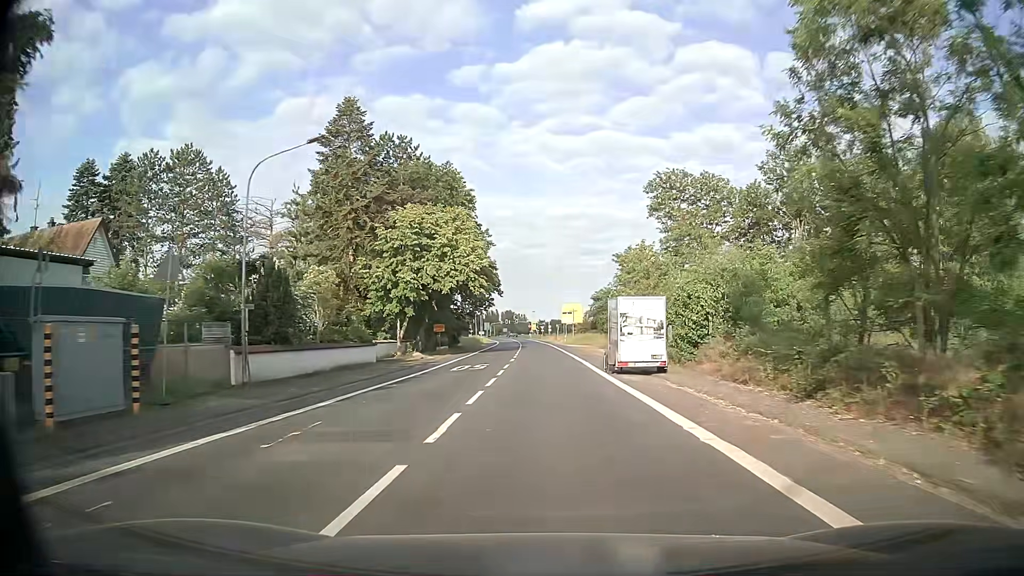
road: secondary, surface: asphalt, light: Day
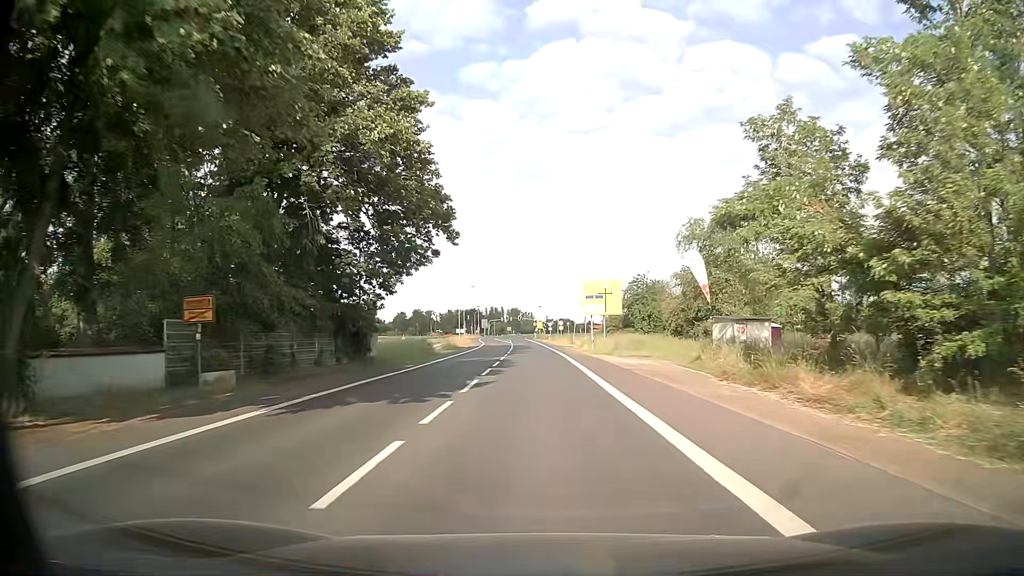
(0.0, +42.1) m; 0°
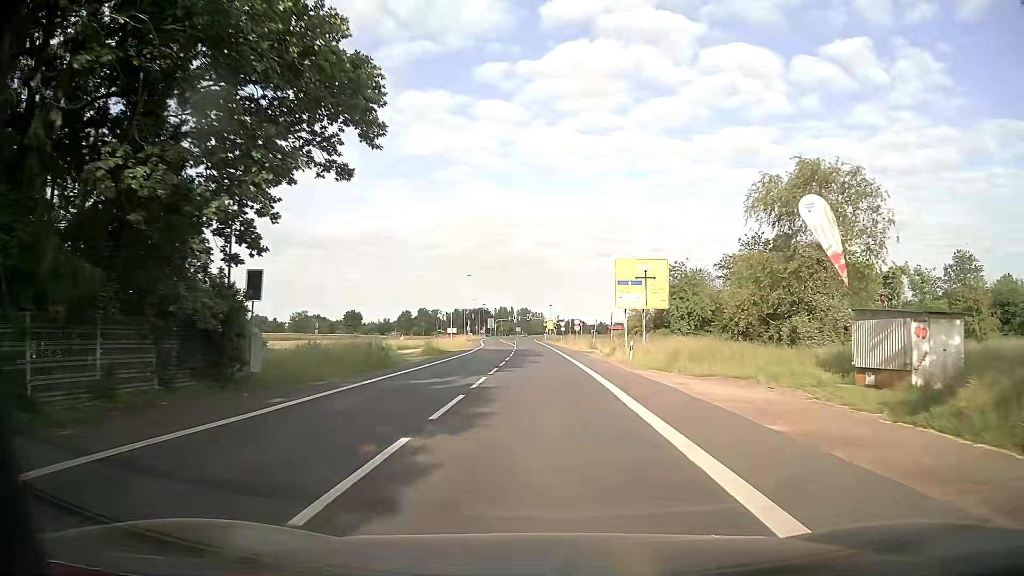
(-0.2, +16.8) m; -1°
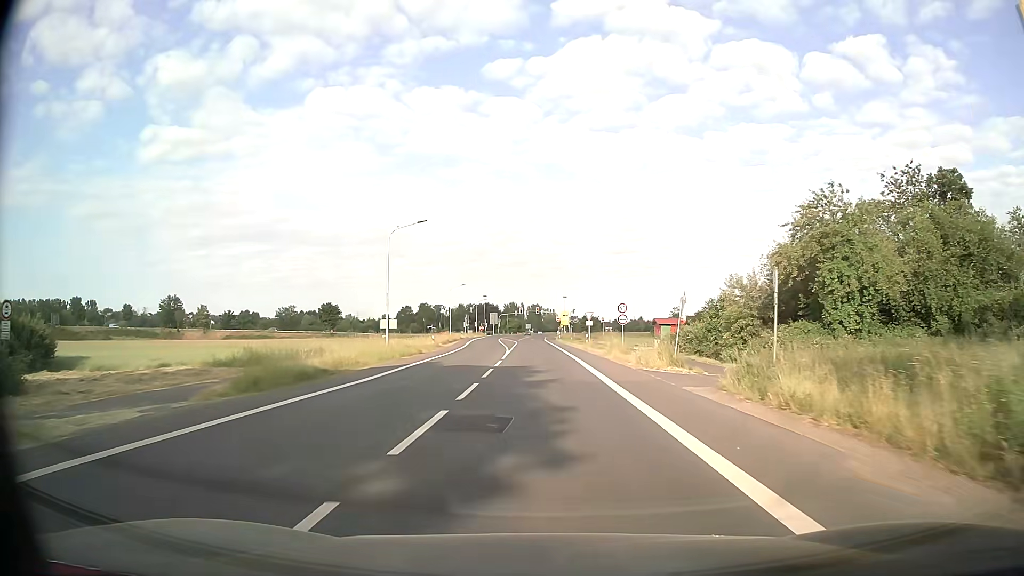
(-0.7, +33.6) m; -2°
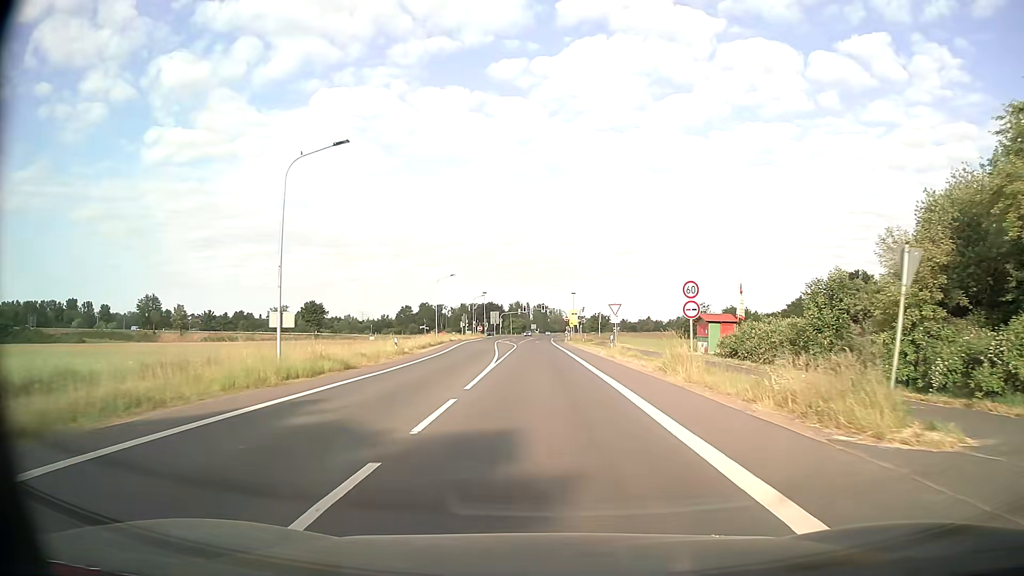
(-0.1, +16.8) m; -1°
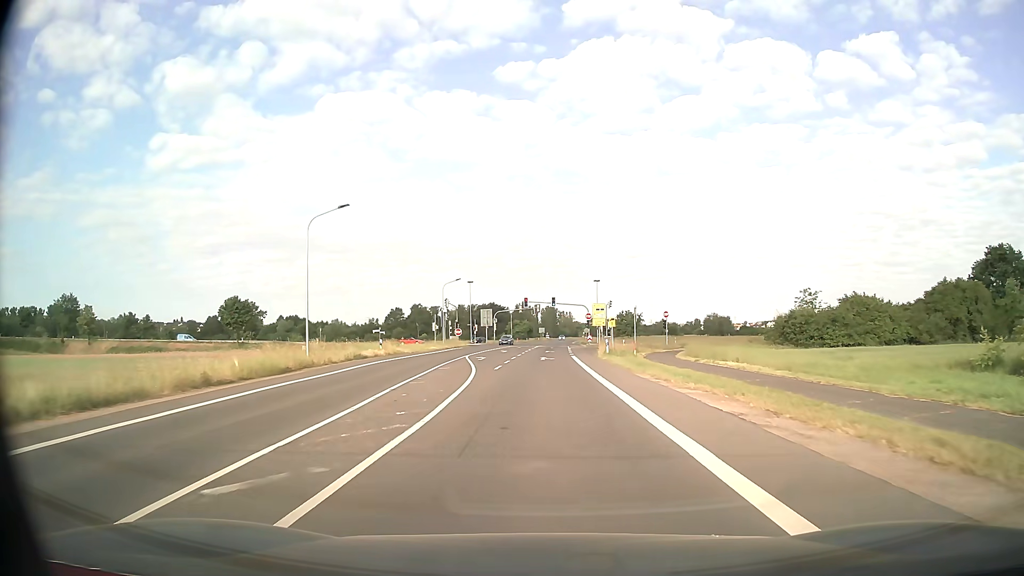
(-0.1, +45.4) m; 0°
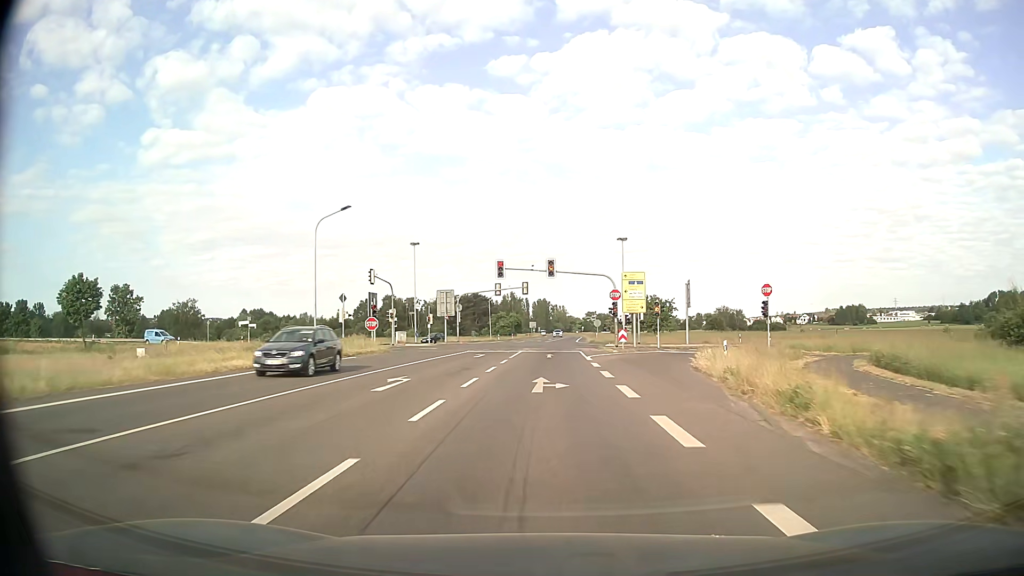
(+0.1, +41.9) m; +1°
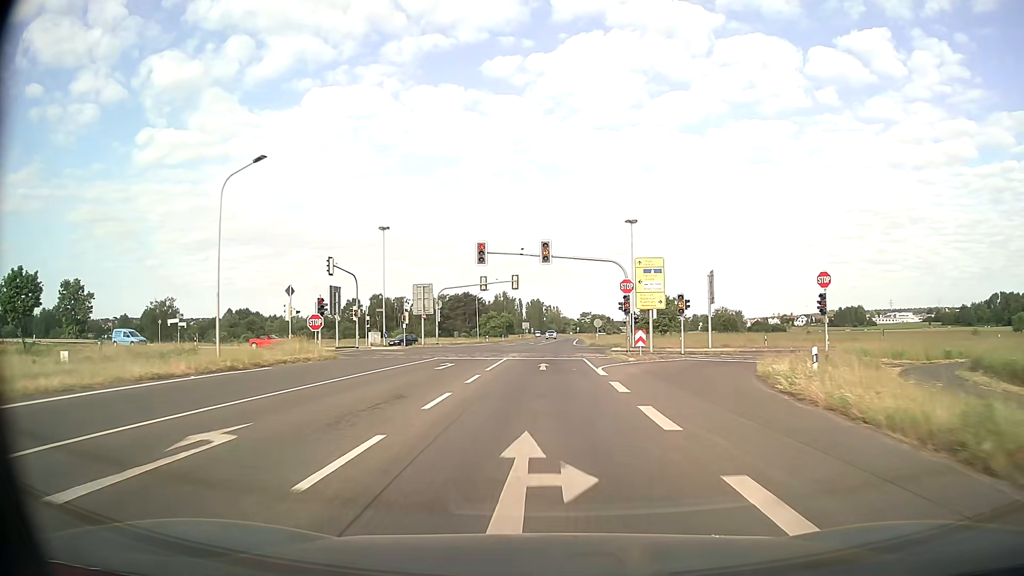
(+0.1, +10.7) m; +1°
(0, +10) (0, +20) (0, +30) (0, +40) (+1, +50) (+1, +60) (+2, +70) (+2, +80) (+3, +90) (+3, +100) m
